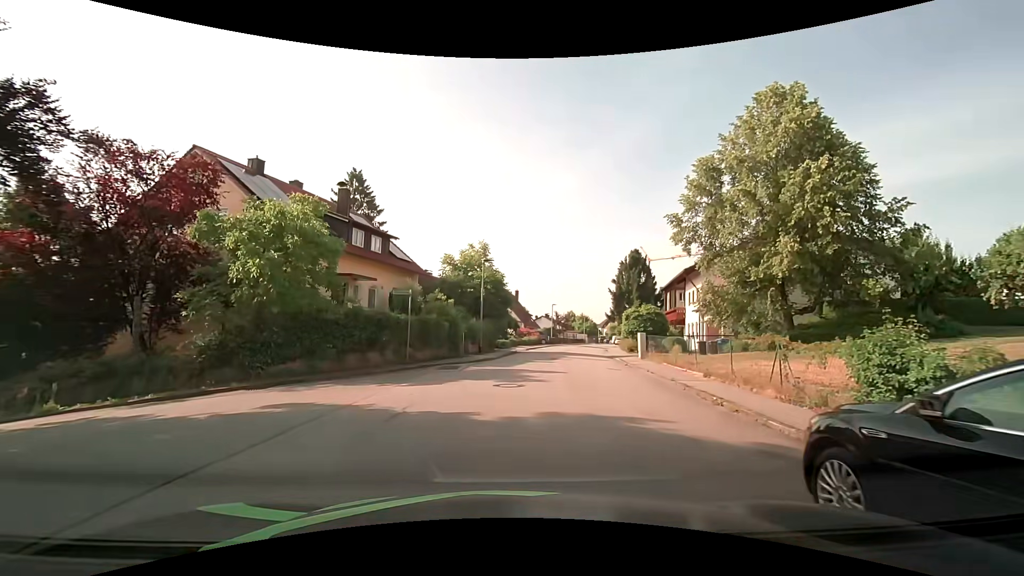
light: Day
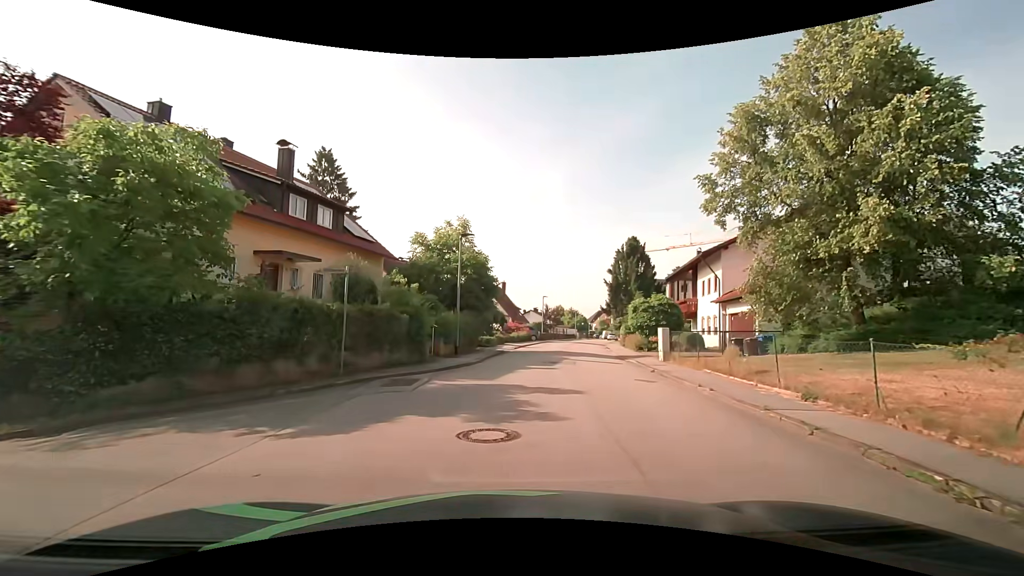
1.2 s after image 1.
(+0.1, +6.1) m; +1°
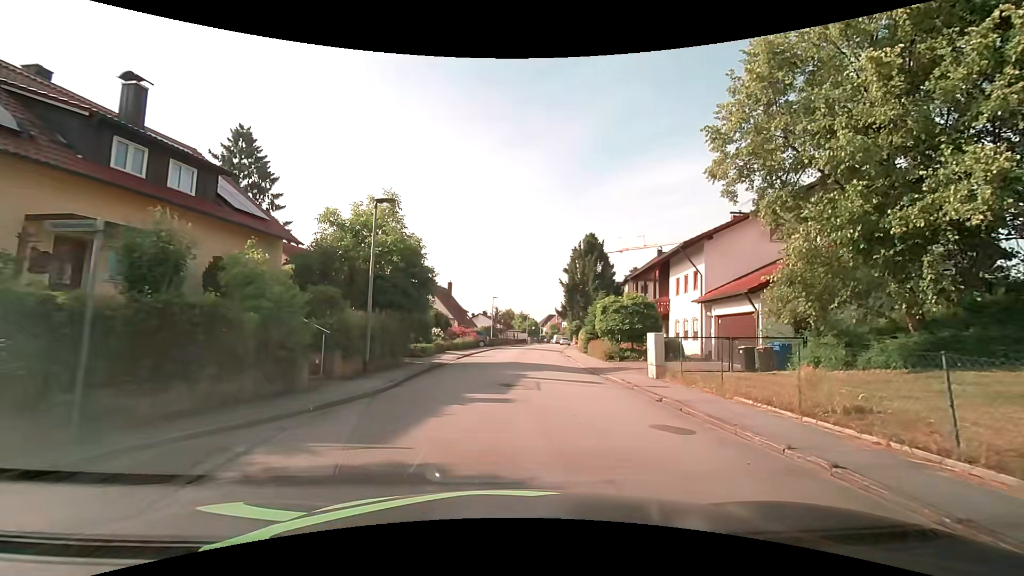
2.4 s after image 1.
(+0.3, +6.1) m; +6°
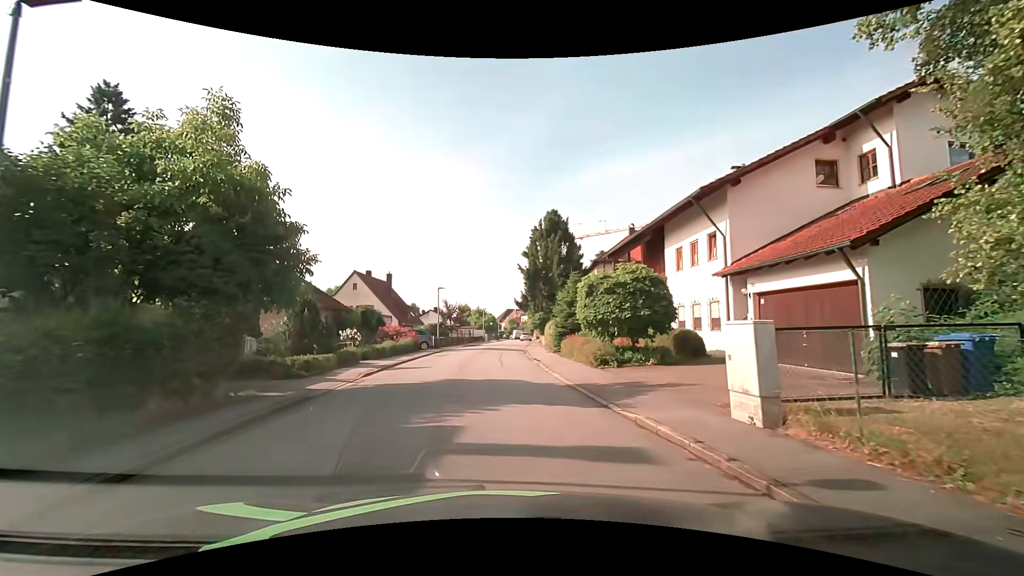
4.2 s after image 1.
(+0.6, +9.1) m; +5°
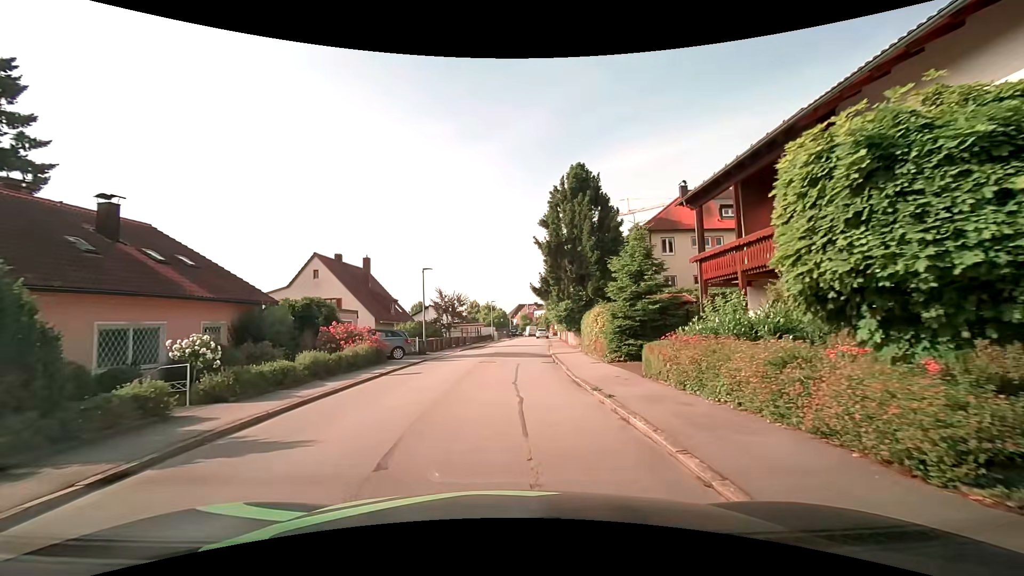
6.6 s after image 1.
(-0.1, +13.0) m; 0°
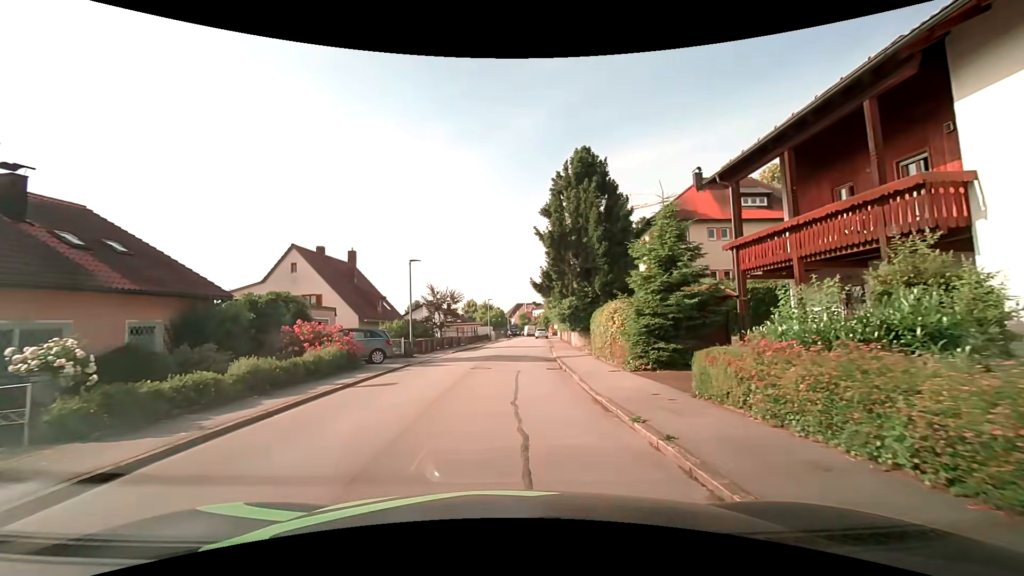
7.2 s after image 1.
(0.0, +3.4) m; -1°
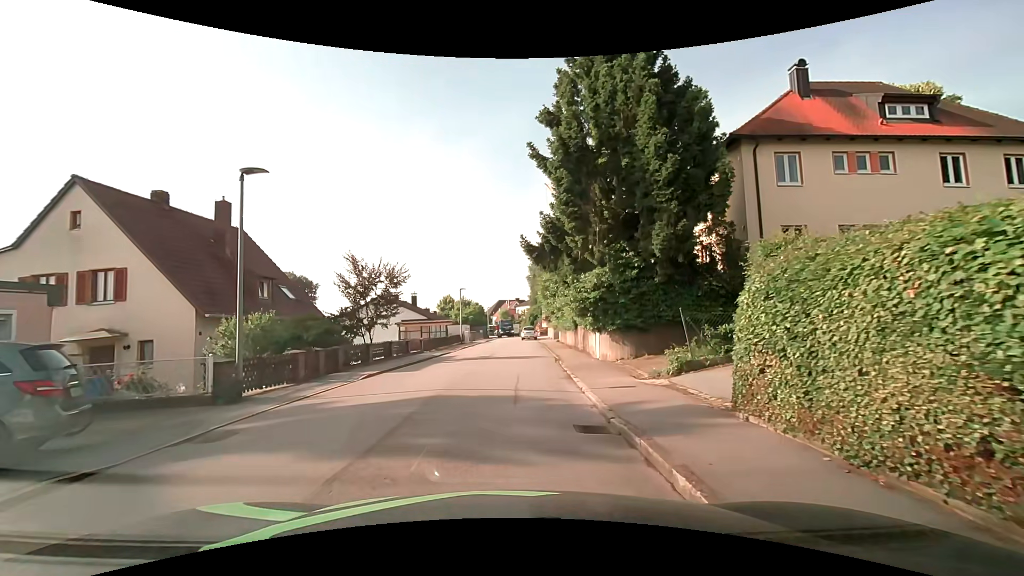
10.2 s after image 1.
(+0.3, +15.0) m; +2°
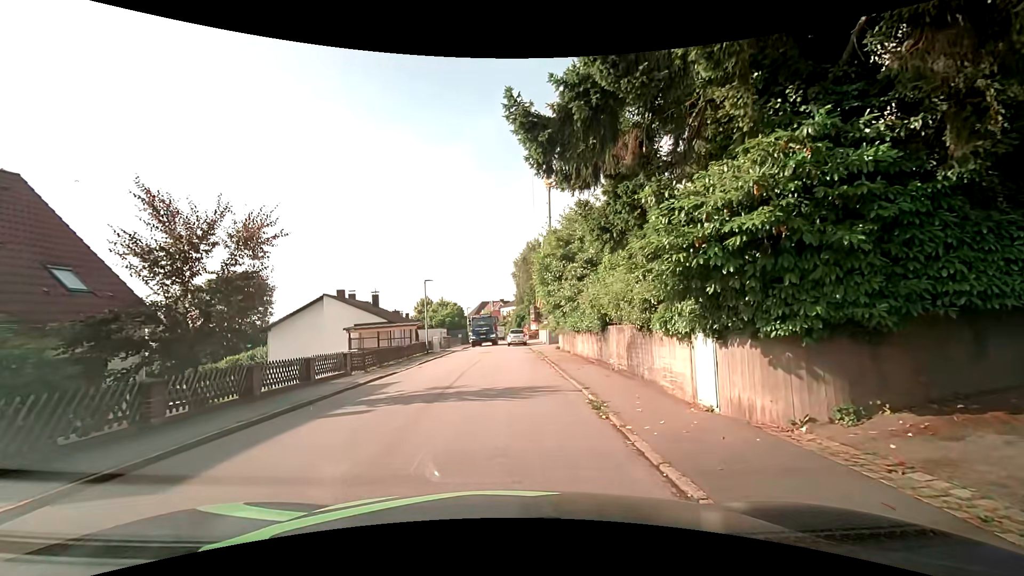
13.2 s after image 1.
(+0.2, +11.5) m; +1°
